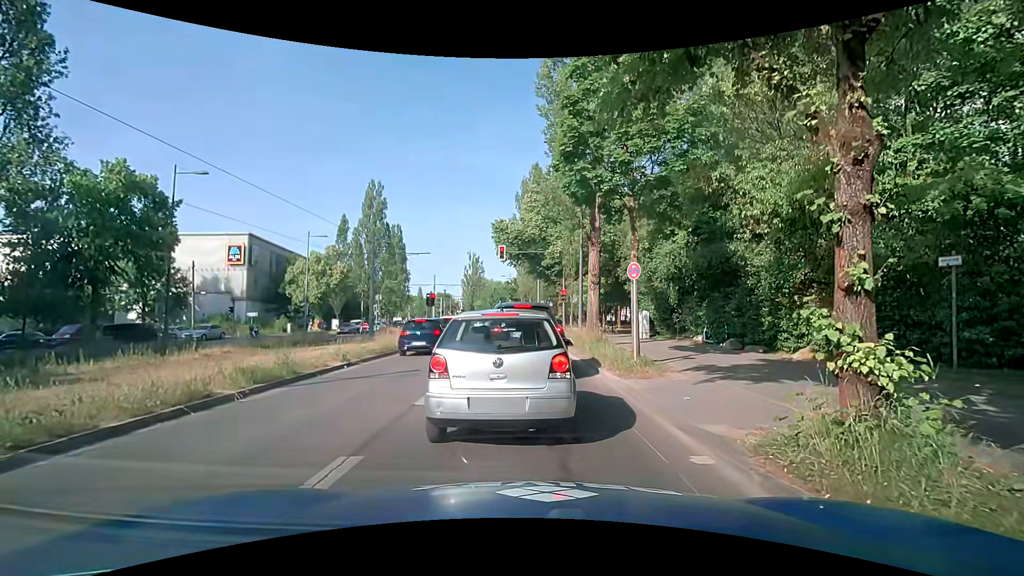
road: secondary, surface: asphalt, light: Day
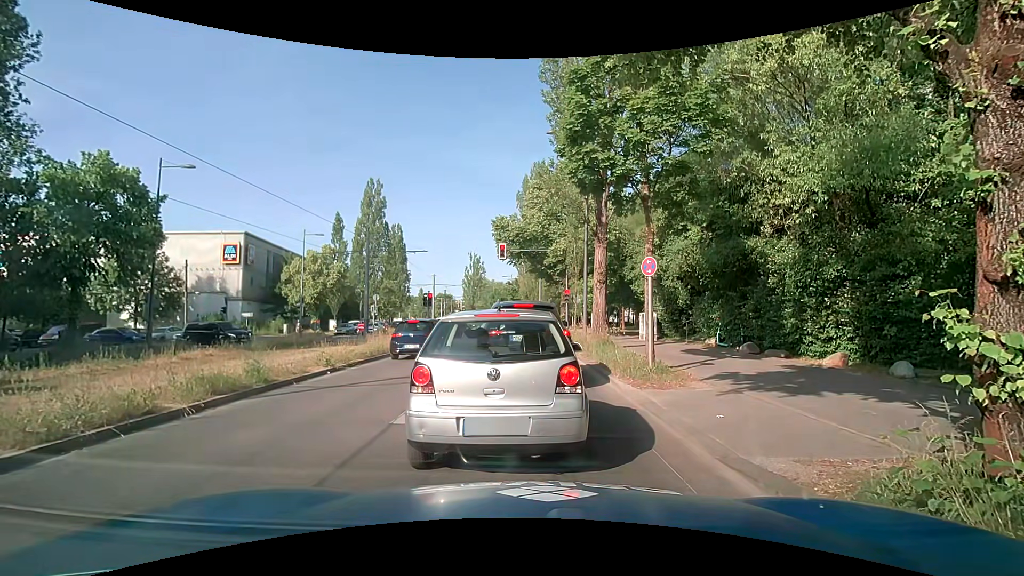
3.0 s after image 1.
(0.0, +1.3) m; -1°
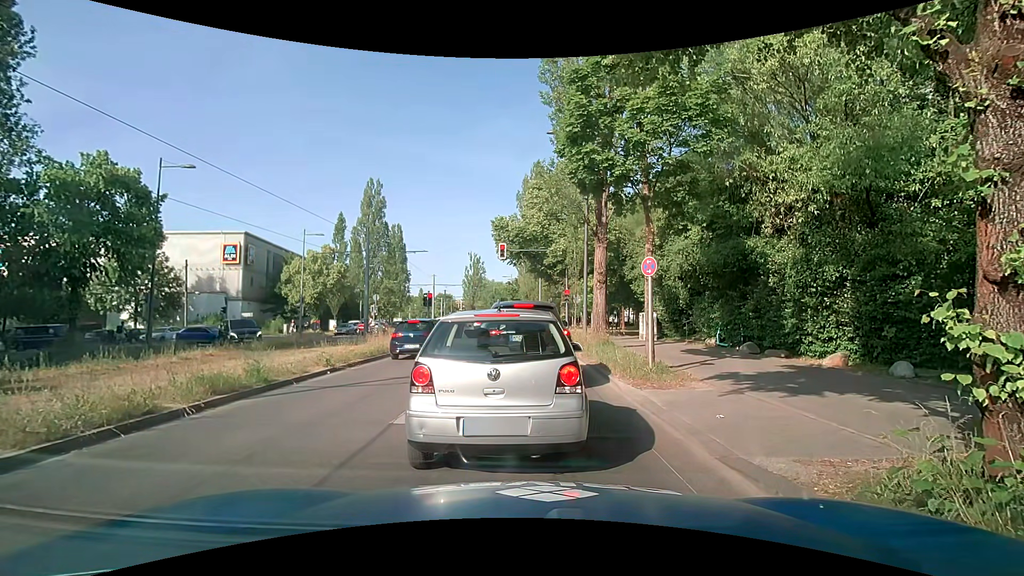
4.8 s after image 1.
(0.0, 0.0) m; 0°
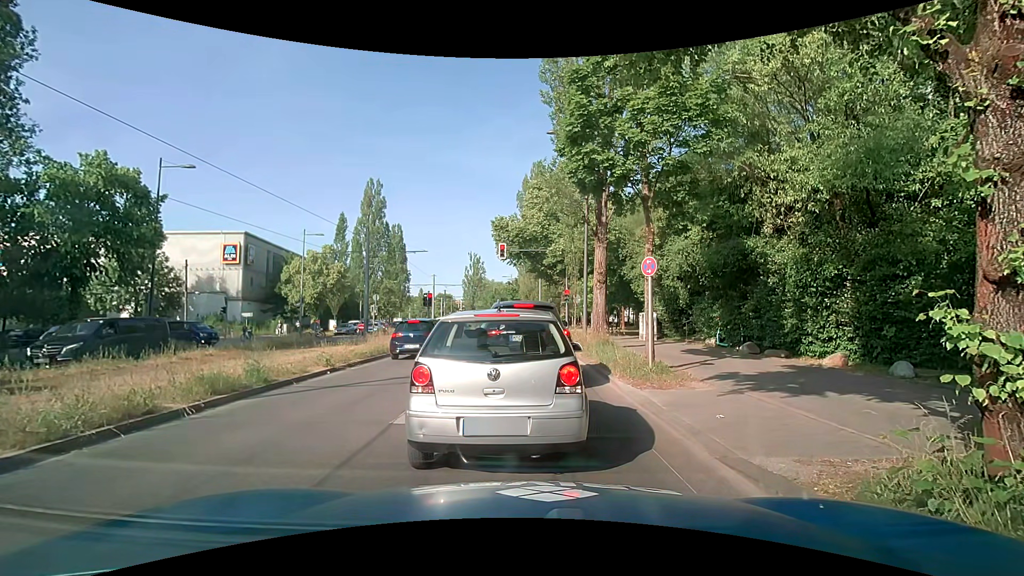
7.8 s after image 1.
(0.0, 0.0) m; 0°
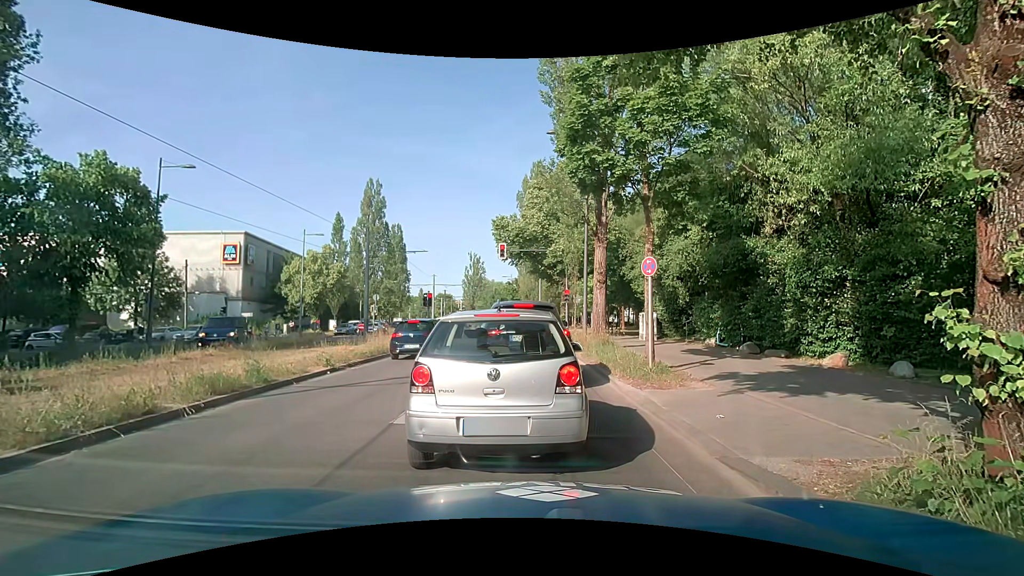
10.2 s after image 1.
(0.0, 0.0) m; 0°
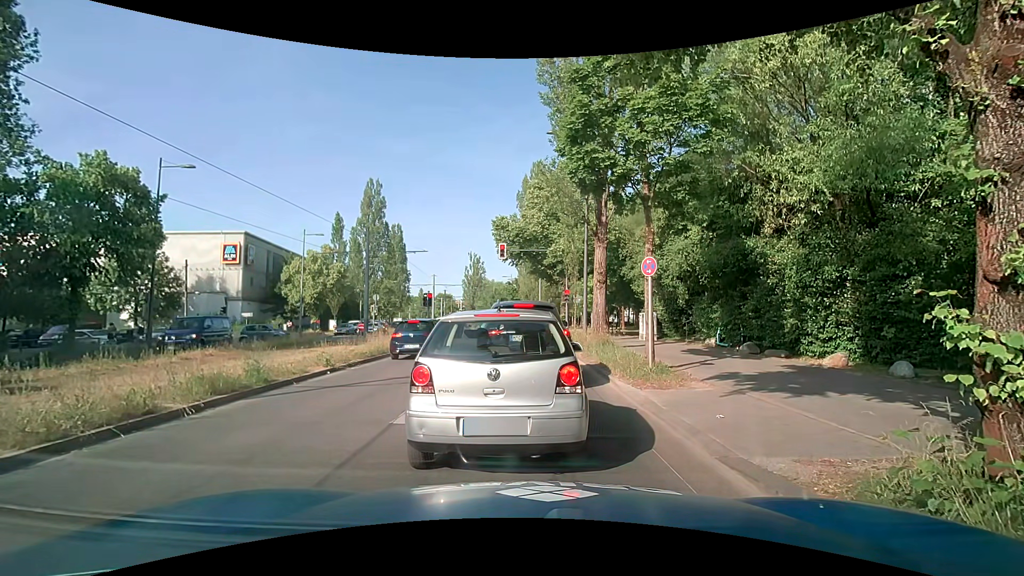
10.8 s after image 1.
(0.0, 0.0) m; 0°
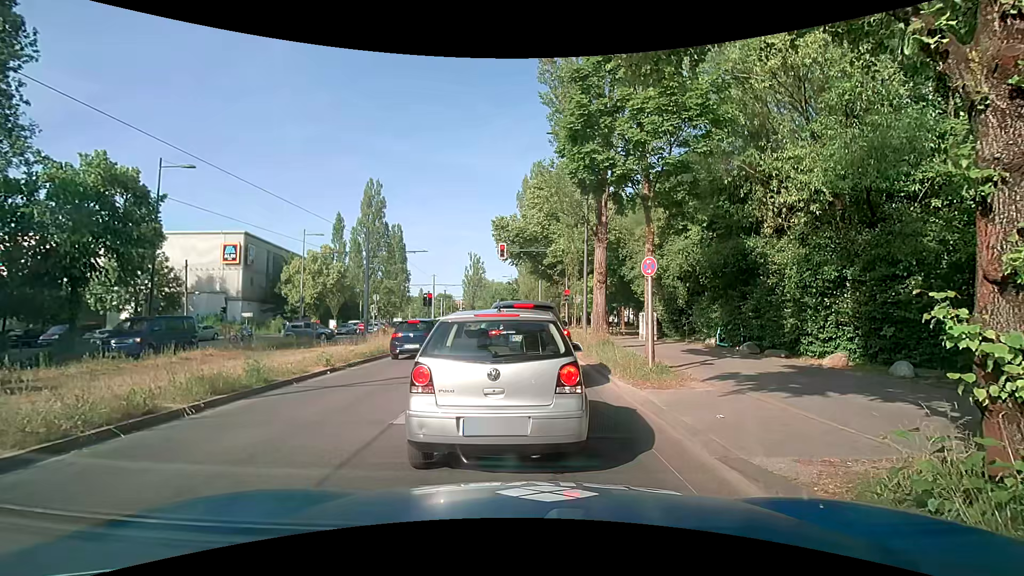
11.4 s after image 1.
(0.0, 0.0) m; 0°
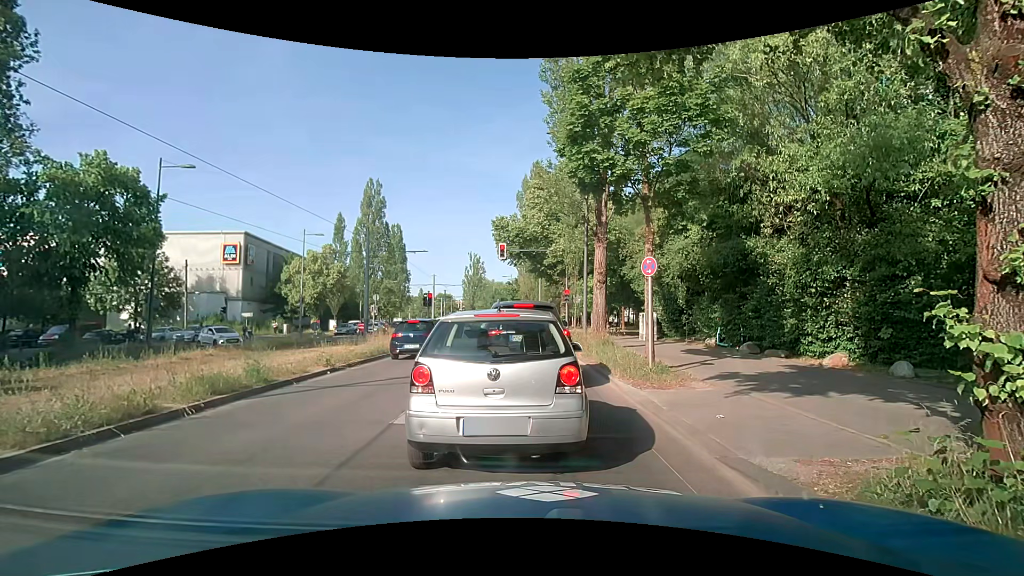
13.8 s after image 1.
(0.0, 0.0) m; 0°
